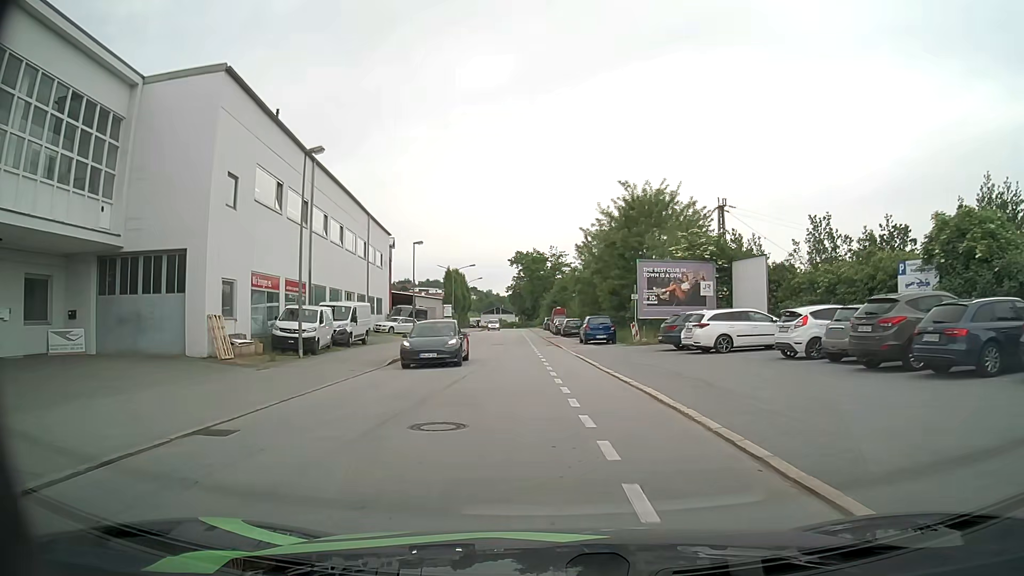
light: Day
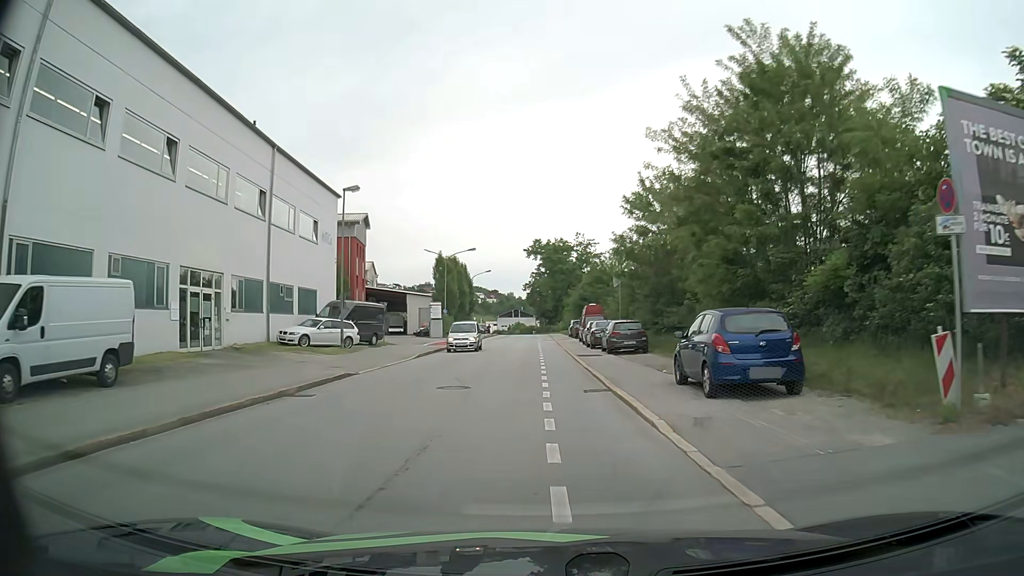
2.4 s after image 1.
(-0.4, +24.3) m; -2°
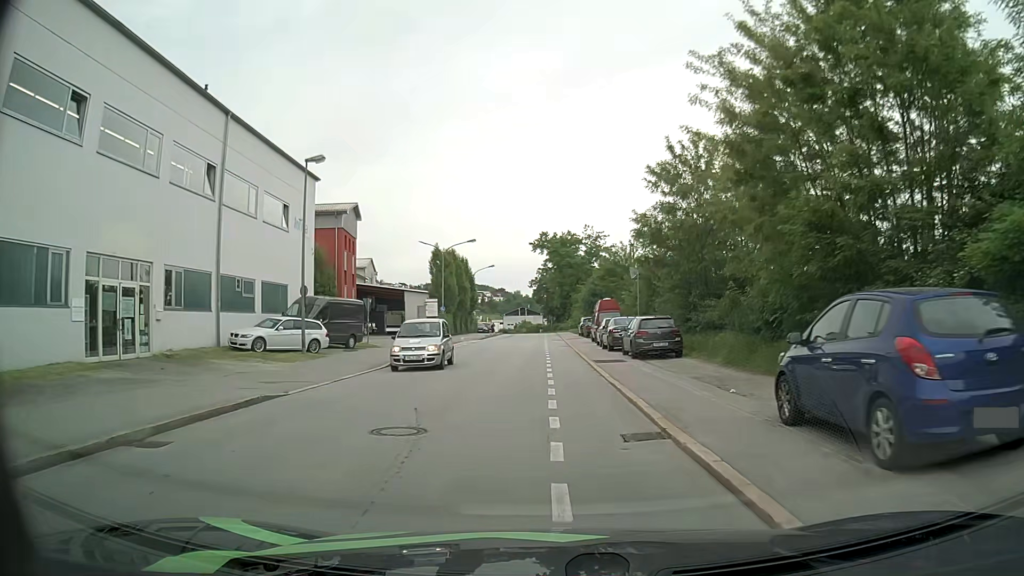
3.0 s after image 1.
(0.0, +6.0) m; 0°
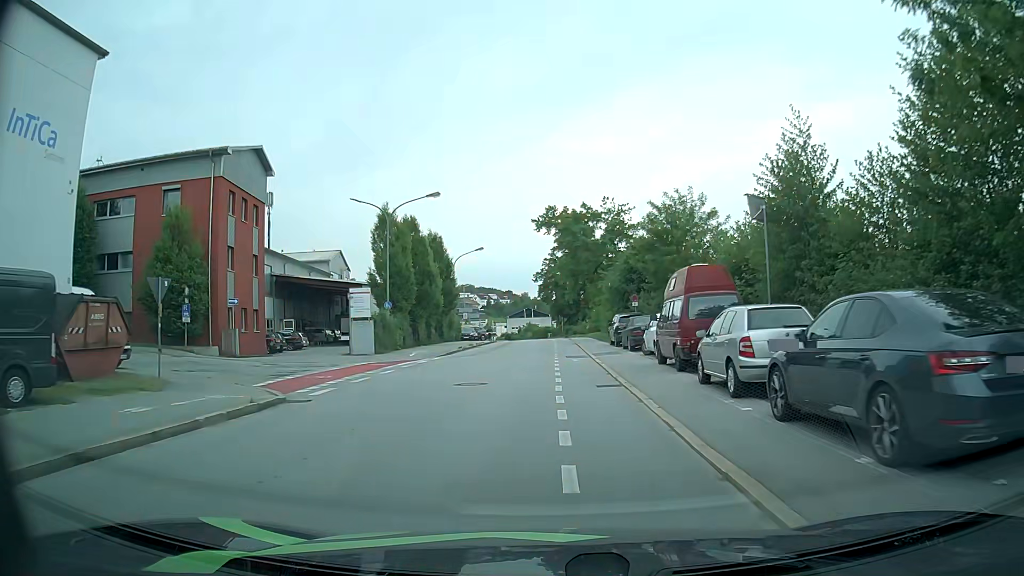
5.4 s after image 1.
(-0.3, +23.7) m; -1°
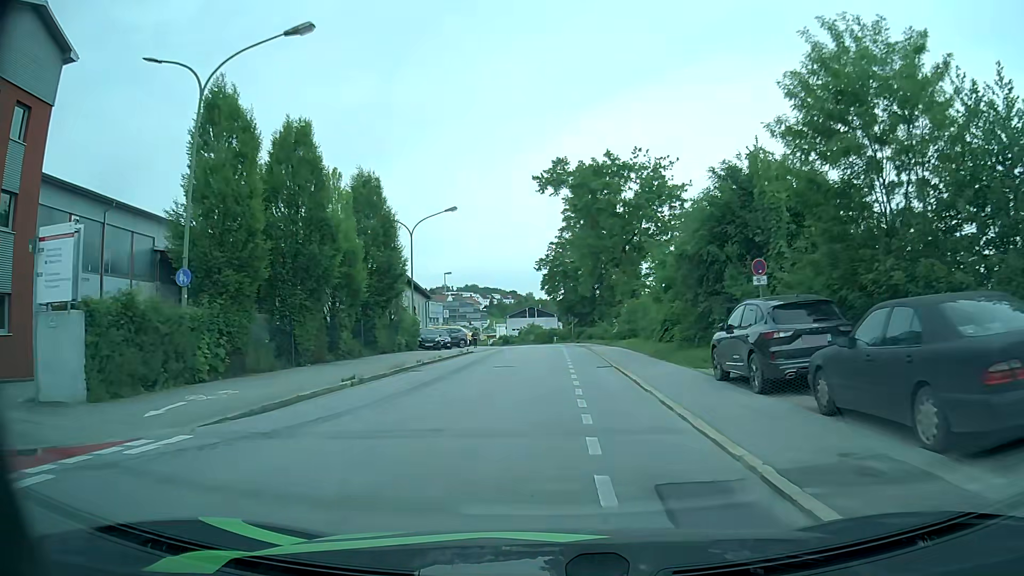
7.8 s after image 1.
(-0.2, +22.7) m; -1°
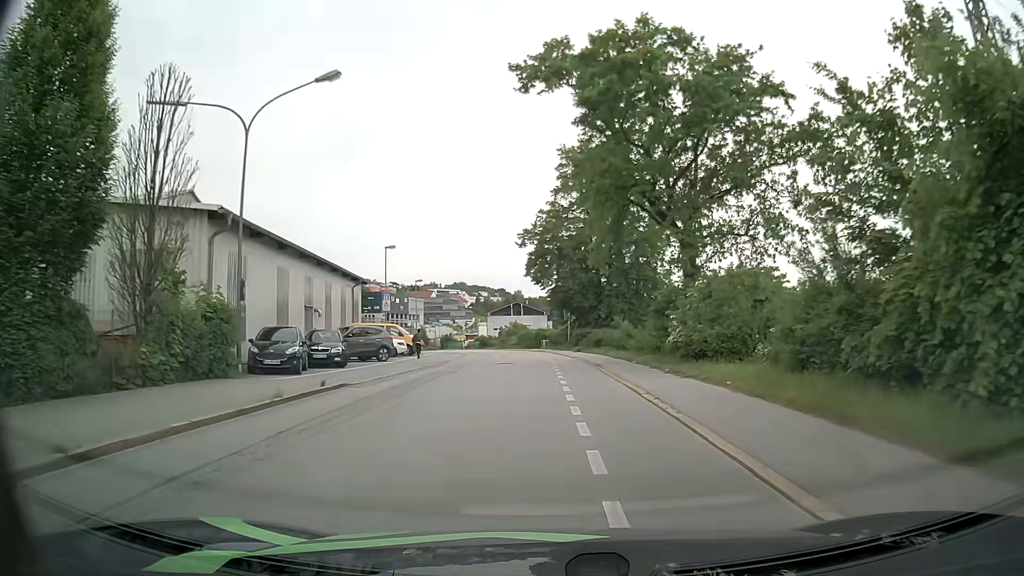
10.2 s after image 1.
(+0.3, +23.4) m; +1°
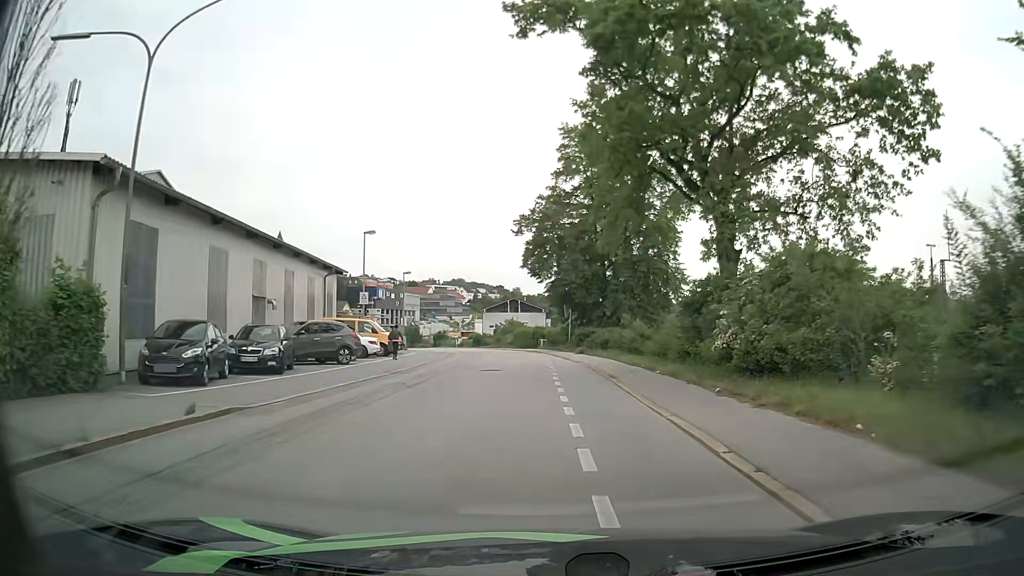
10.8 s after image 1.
(0.0, +6.0) m; 0°
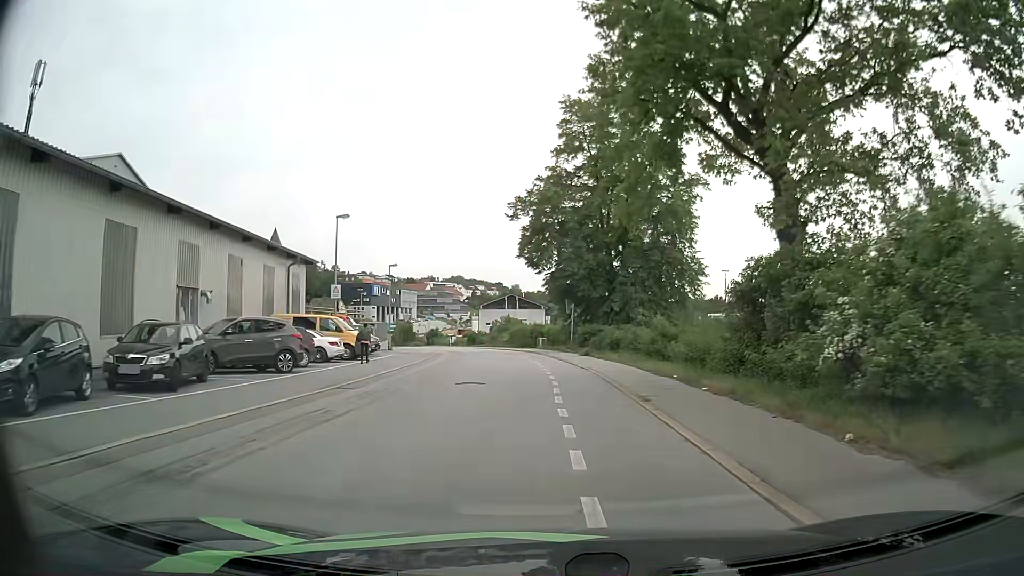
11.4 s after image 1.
(0.0, +6.1) m; 0°
(0, +10) (0, +20) (-1, +30) (-2, +40) (-3, +50) (-5, +60) (-8, +69) (-10, +79) (-14, +88) (-18, +98) m
